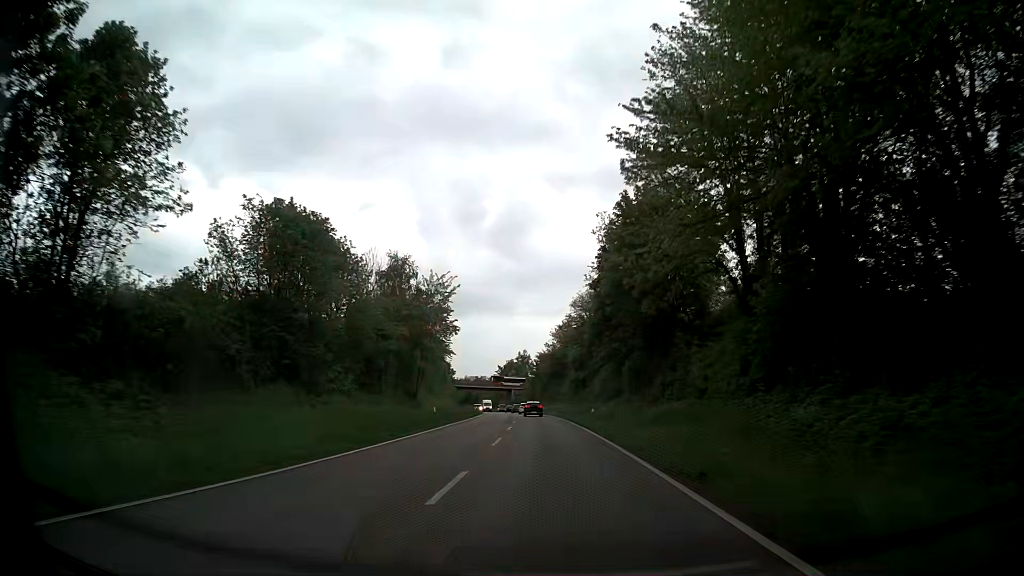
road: primary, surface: asphalt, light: Day
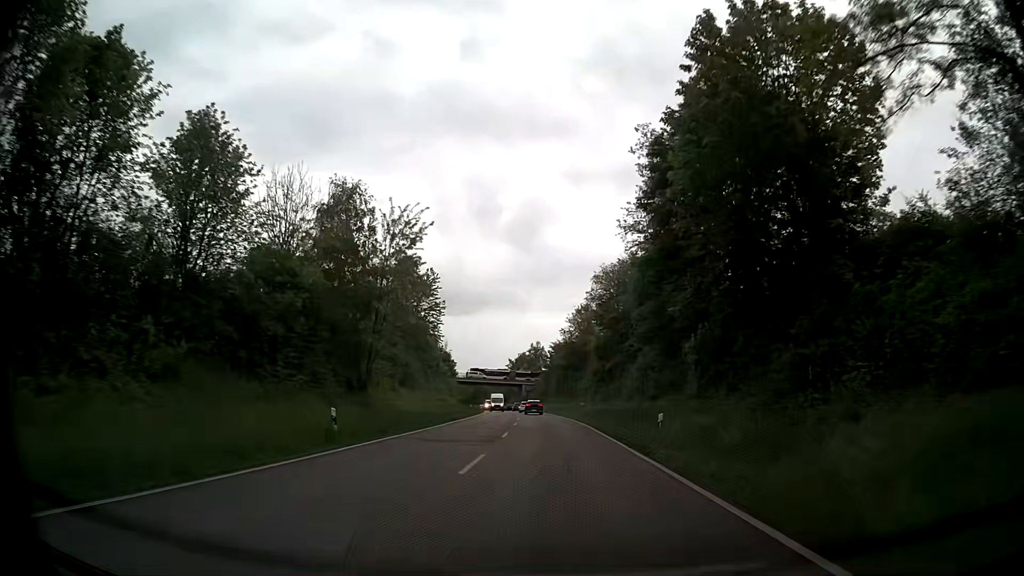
(-0.4, +20.6) m; -2°
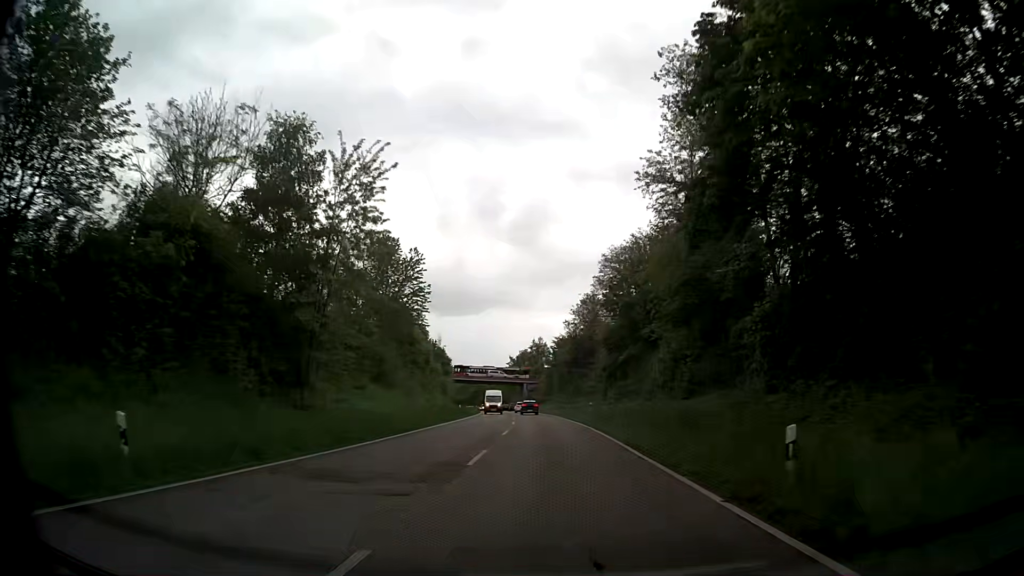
(0.0, +10.4) m; -1°
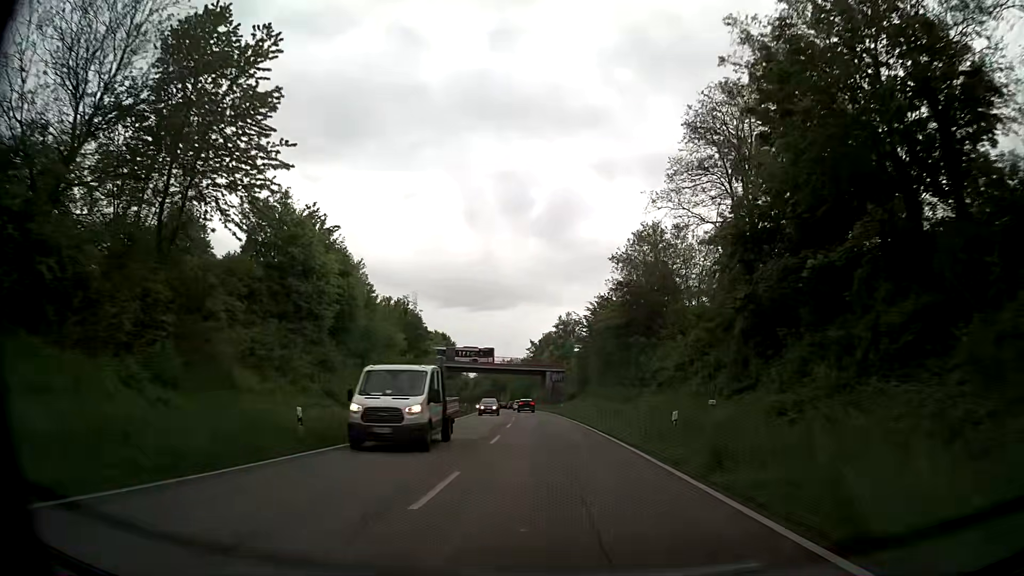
(-0.5, +41.9) m; -1°
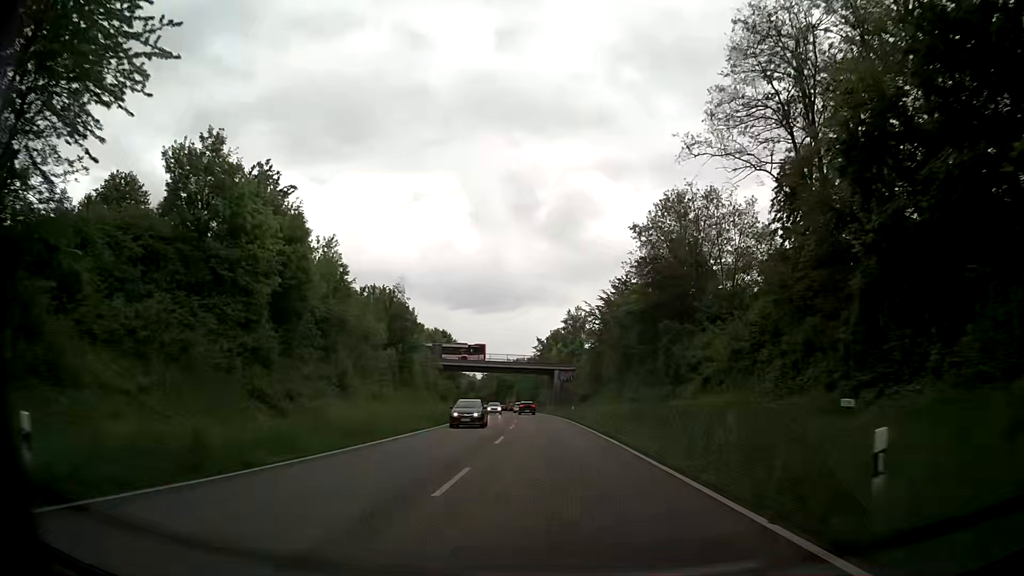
(-0.1, +10.6) m; -1°
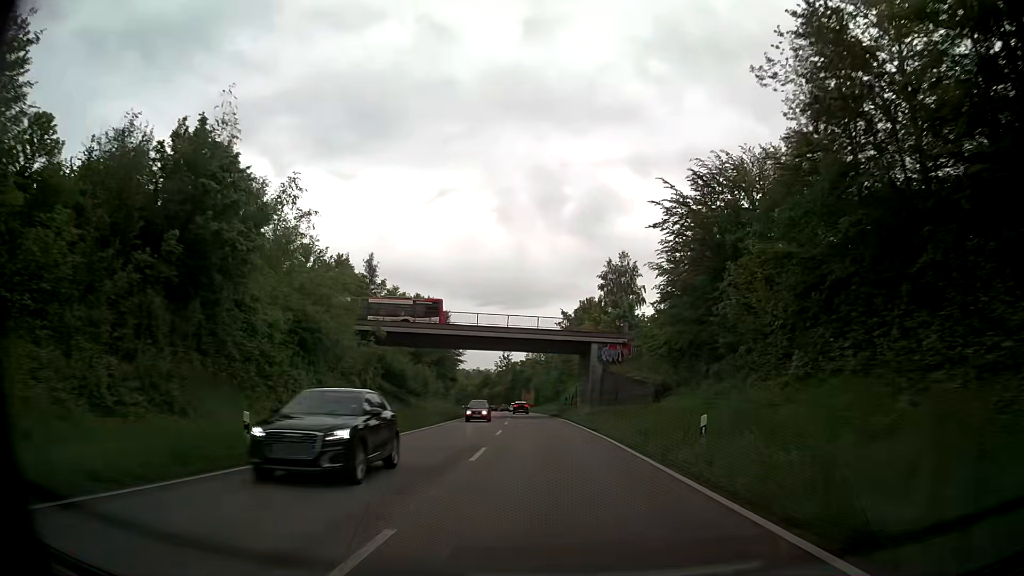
(-0.8, +42.9) m; -2°
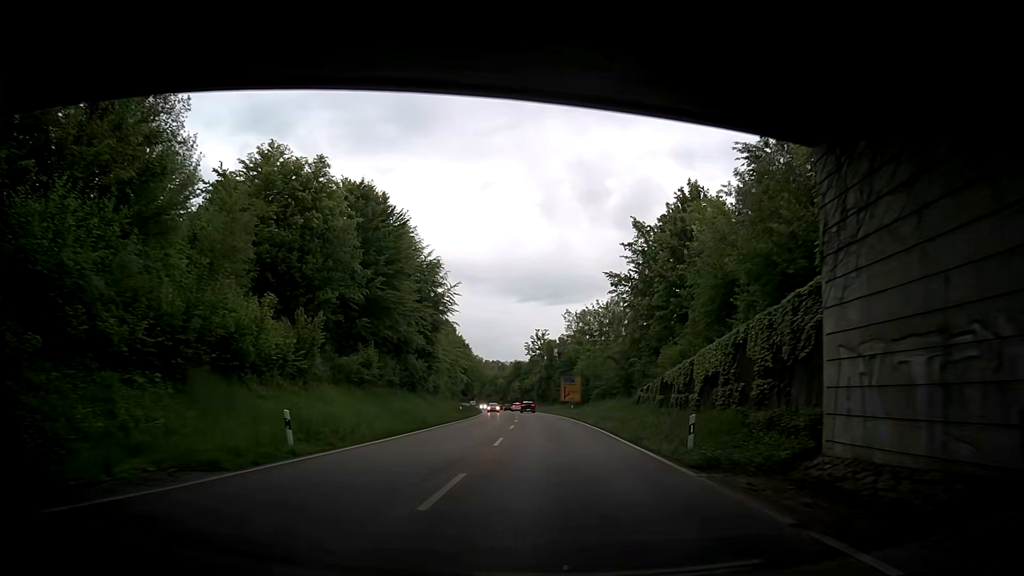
(-1.8, +55.1) m; -3°
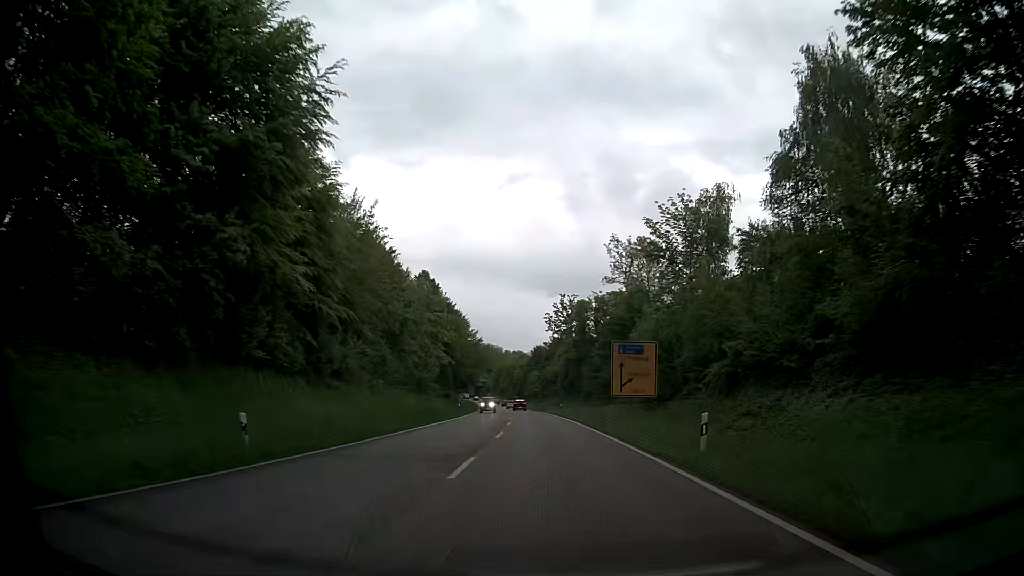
(-0.8, +45.3) m; -2°
(0, +10) (0, +20) (-1, +30) (-1, +40) (-1, +50) (-2, +60) (-3, +70) (-3, +80) (-4, +90) (-5, +100) m
